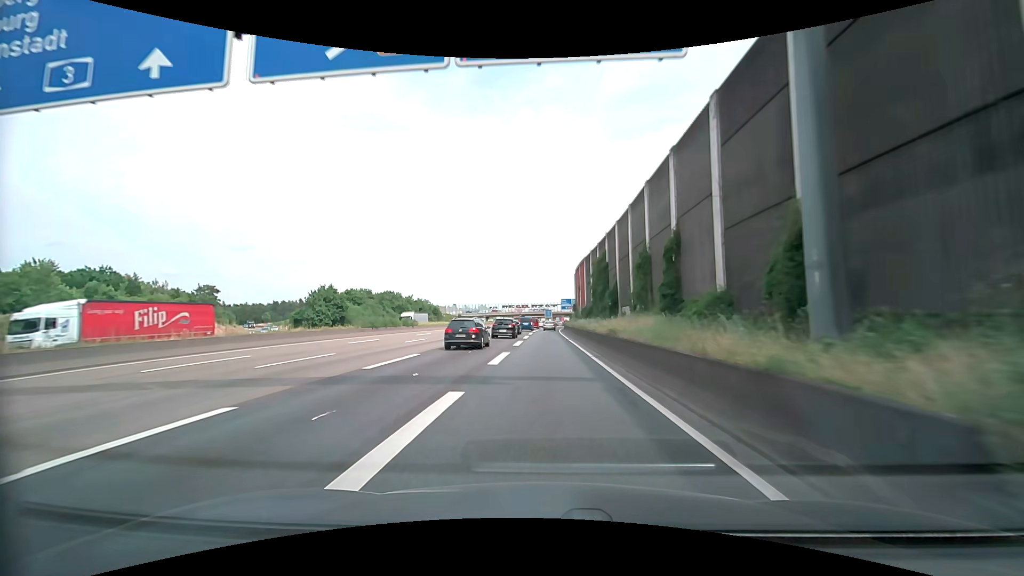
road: motorway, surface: asphalt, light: Day
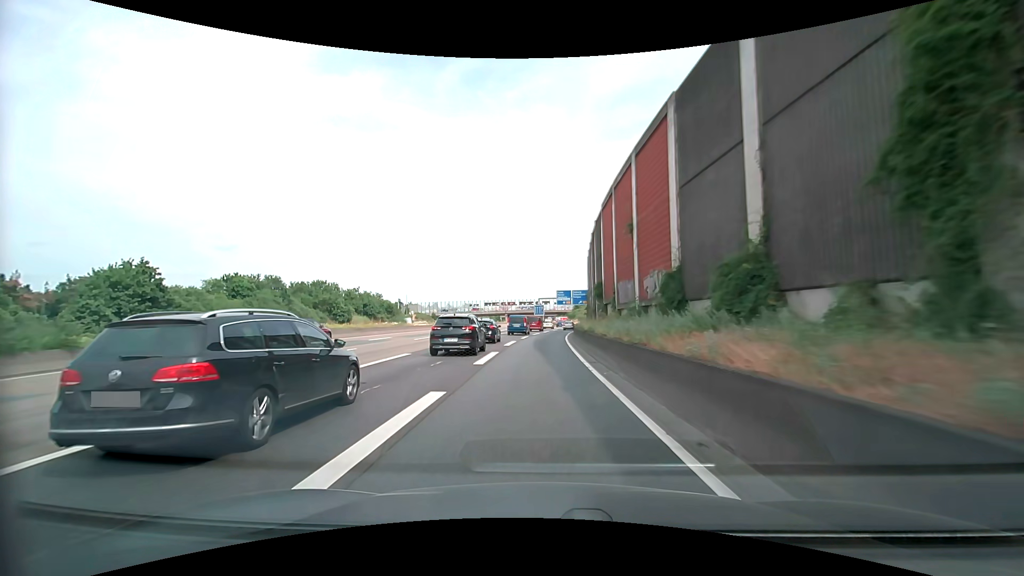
(+0.4, +48.1) m; +1°
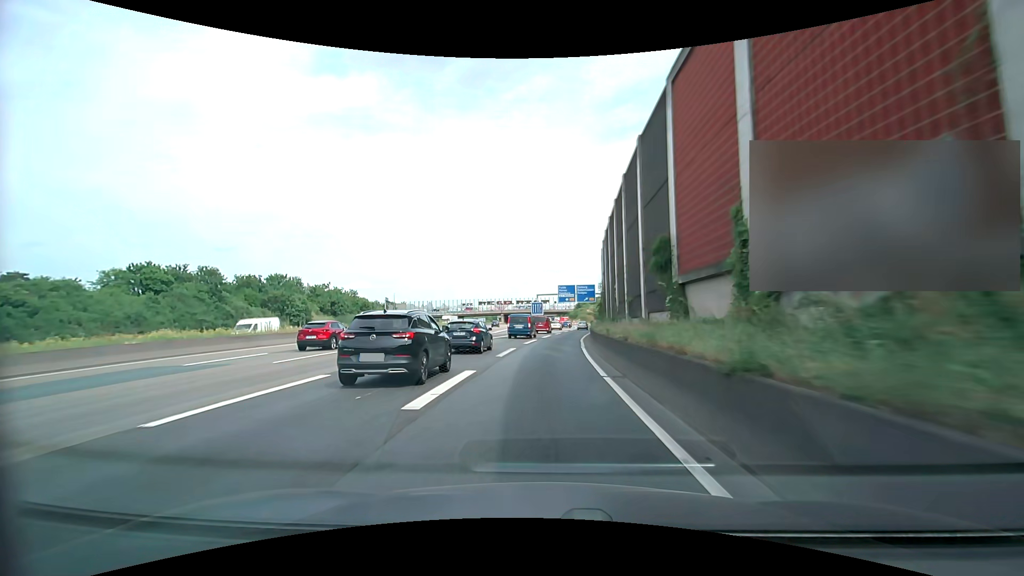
(+0.1, +19.8) m; 0°
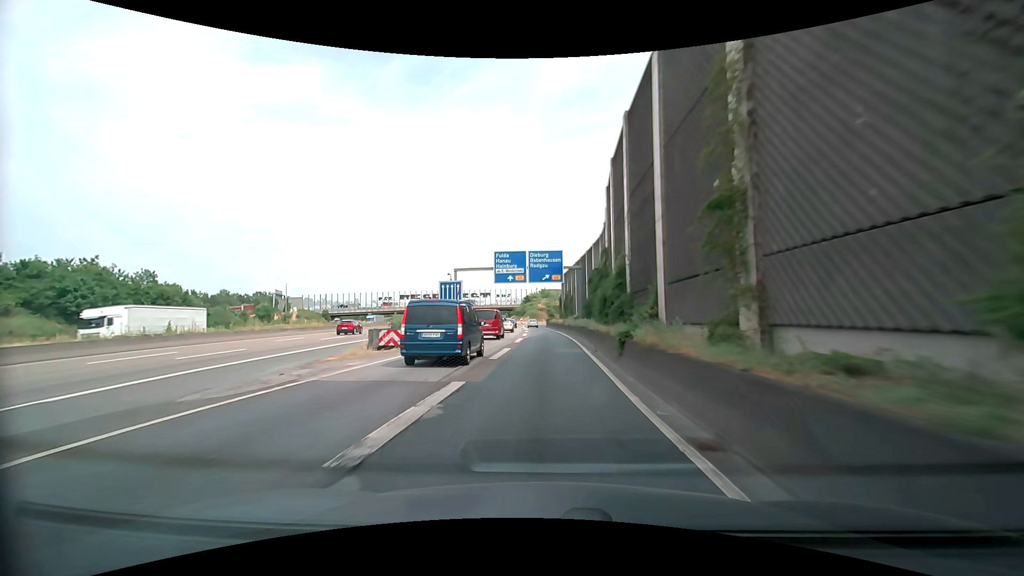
(+2.1, +50.7) m; +6°
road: motorway_link
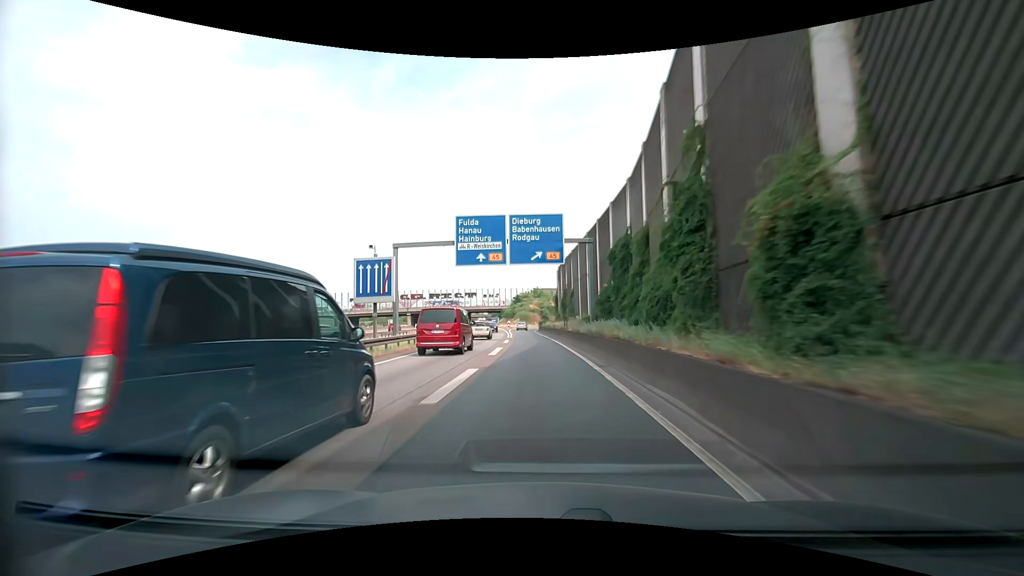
(+0.2, +20.8) m; +1°
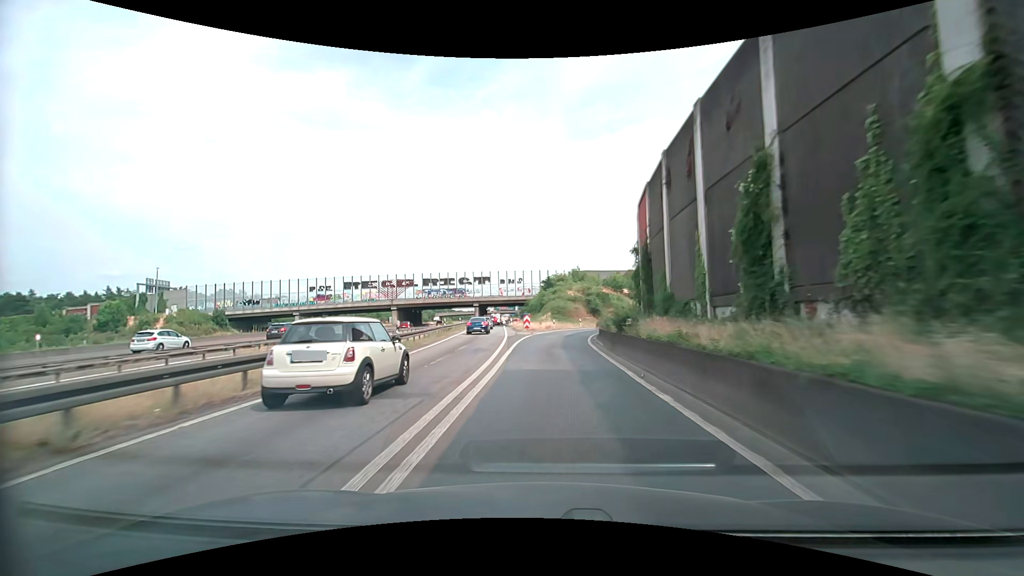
(-2.2, +51.9) m; -4°
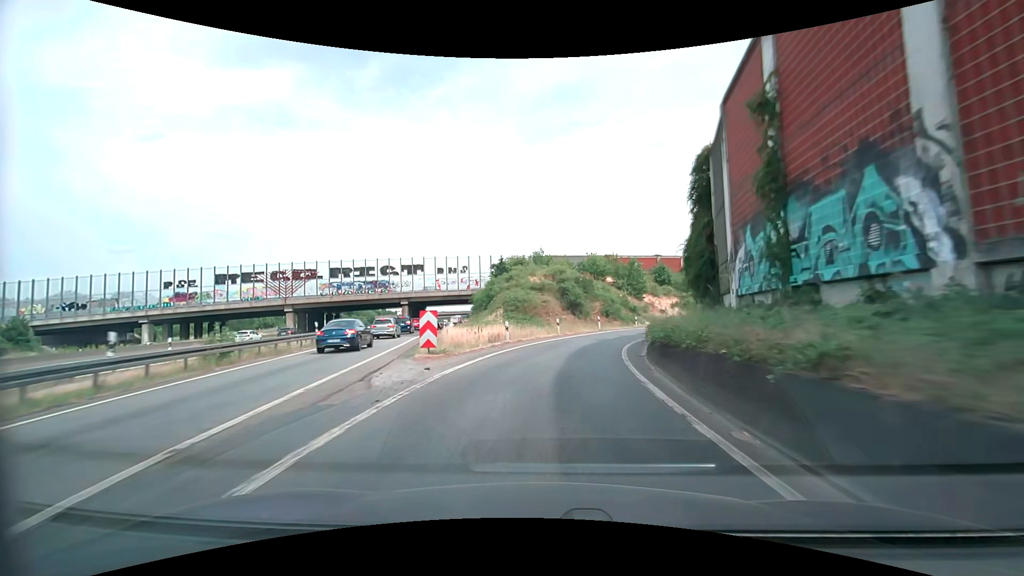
(+0.4, +30.3) m; +4°
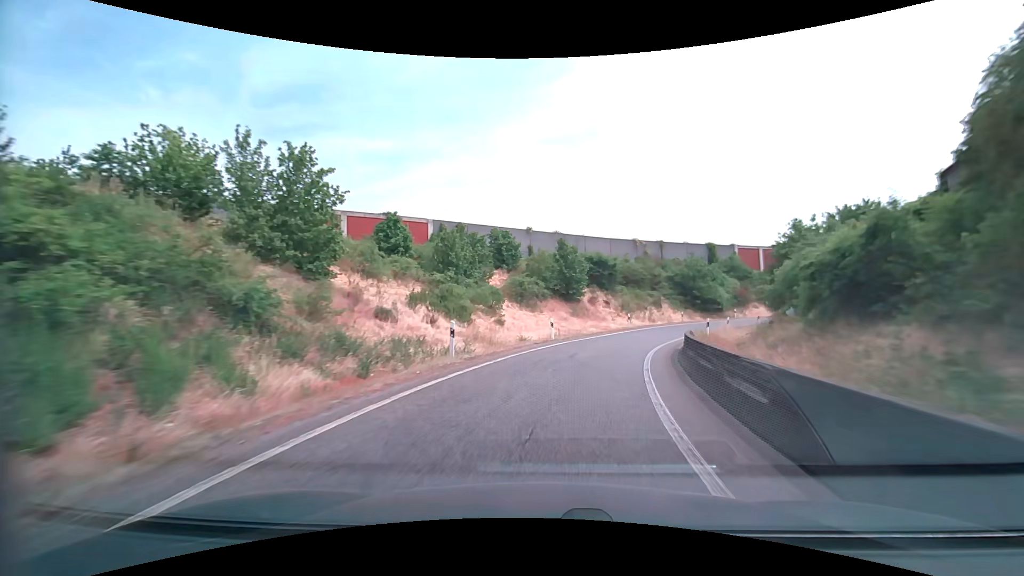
(+10.8, +47.0) m; +28°
(+1, +10) (+3, +20) (+6, +29) (+10, +38) (+15, +47) (+22, +54) (+29, +62) (+37, +68) (+45, +73) (+54, +78) m
